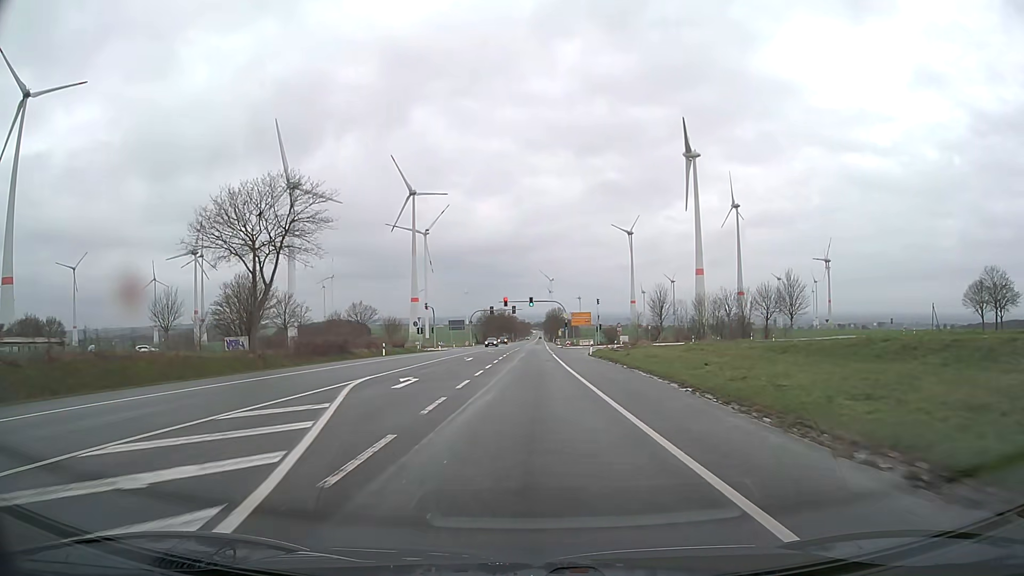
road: primary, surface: asphalt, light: Day
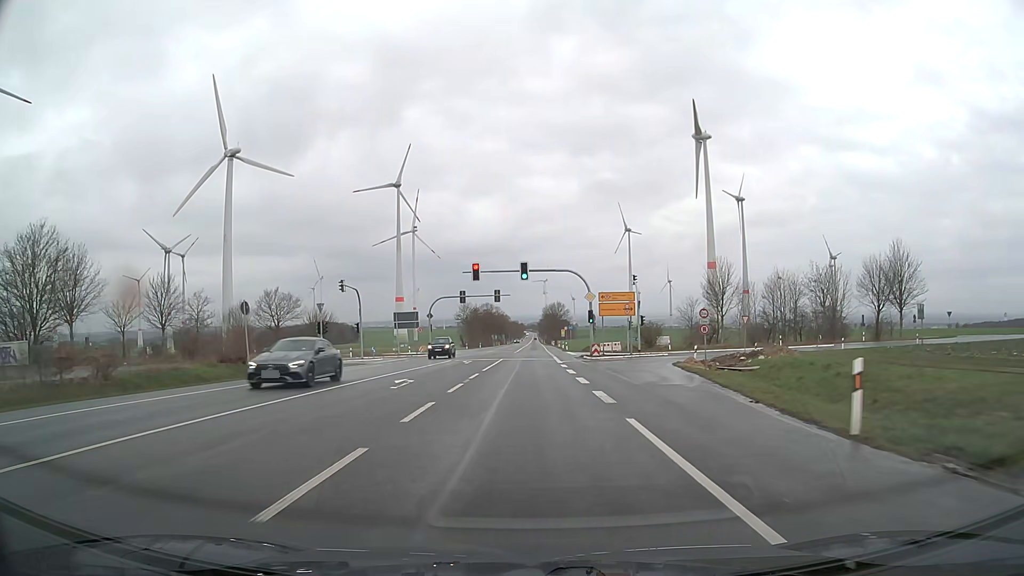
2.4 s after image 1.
(+0.3, +43.3) m; +1°
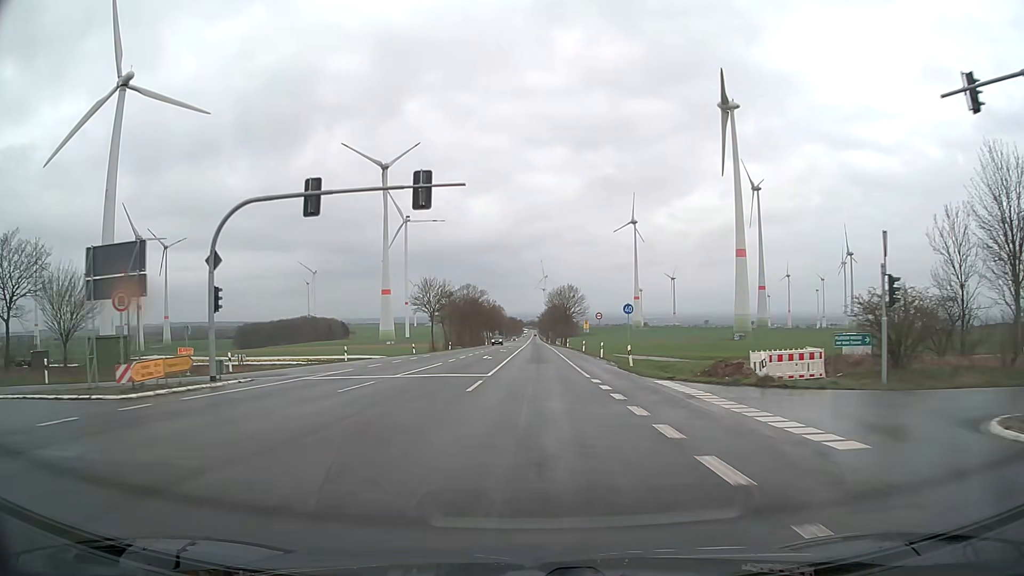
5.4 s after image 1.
(-0.1, +54.0) m; 0°
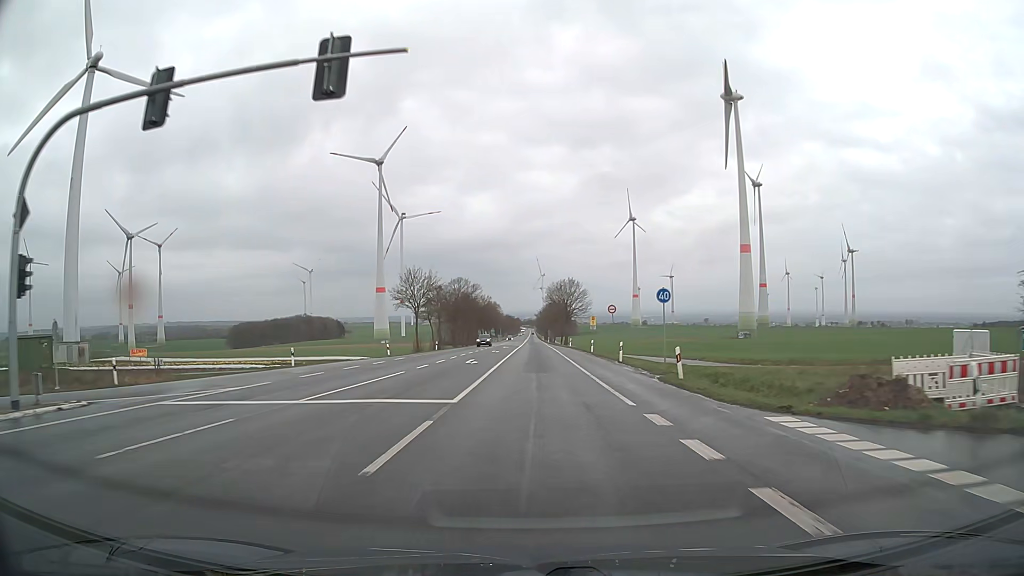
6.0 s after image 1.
(0.0, +10.8) m; 0°
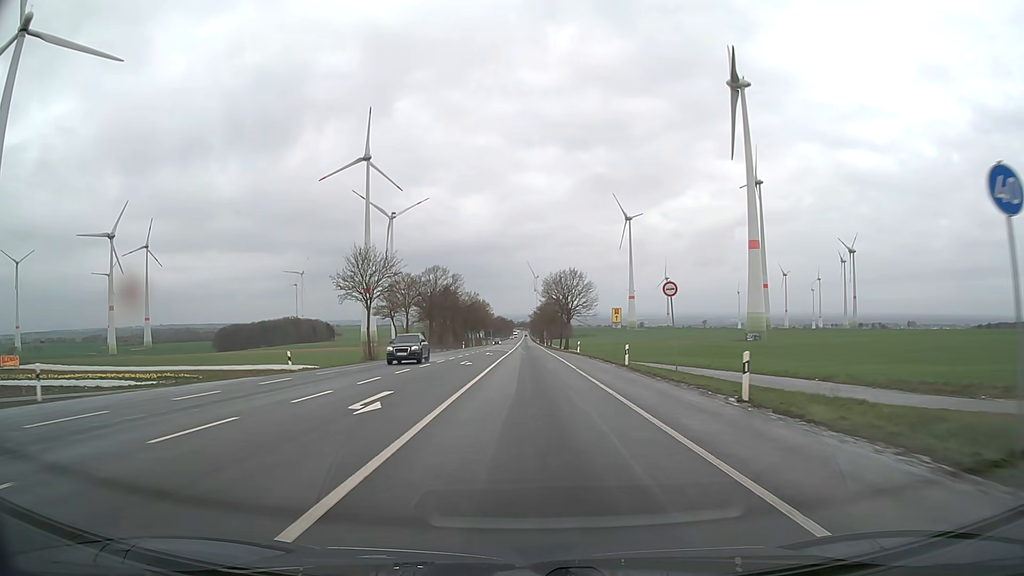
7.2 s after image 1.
(+0.1, +21.6) m; 0°
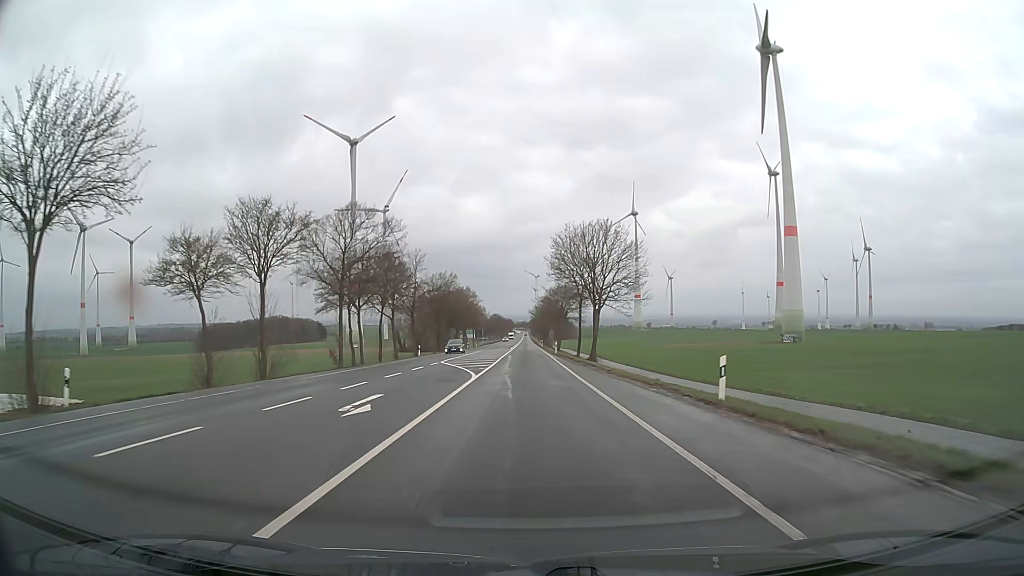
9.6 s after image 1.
(+0.2, +43.1) m; 0°
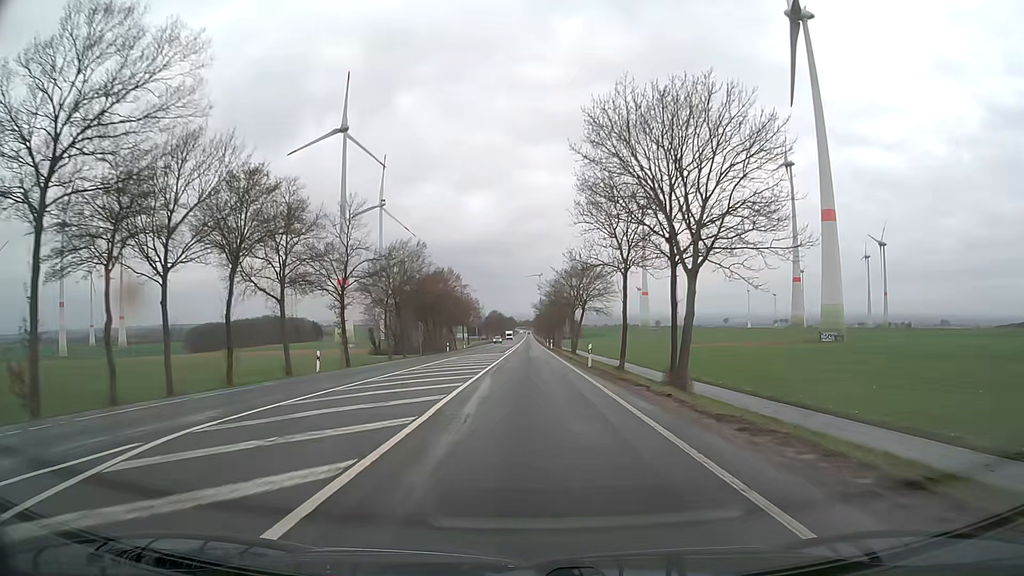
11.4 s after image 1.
(0.0, +32.4) m; 0°
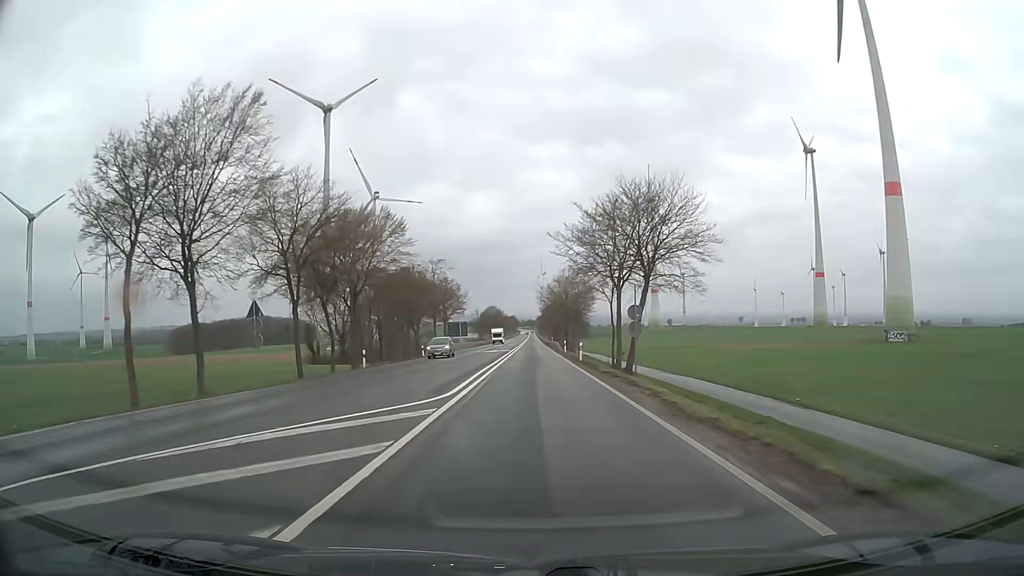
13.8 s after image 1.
(-0.1, +43.2) m; 0°
(0, +10) (0, +20) (0, +30) (0, +40) (0, +50) (0, +60) (0, +70) (0, +80) (0, +90) (0, +100) m
